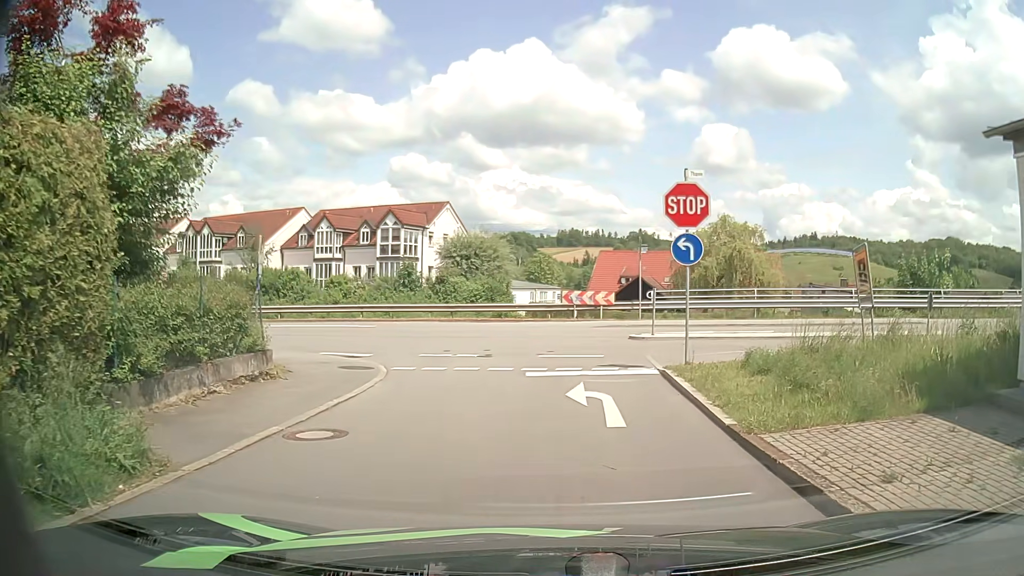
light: Day
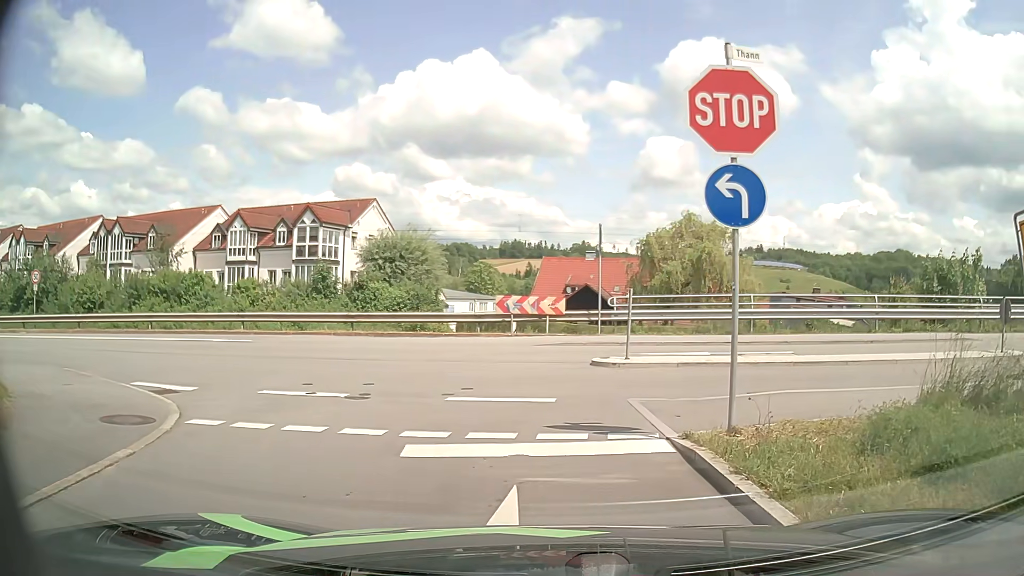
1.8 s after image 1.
(+0.2, +6.5) m; +4°
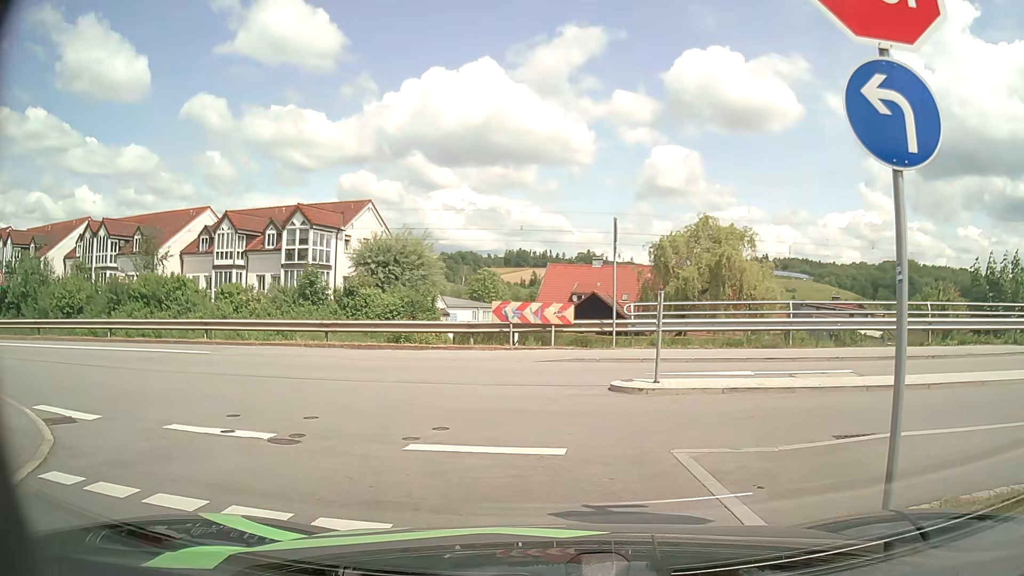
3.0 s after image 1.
(0.0, +2.9) m; 0°
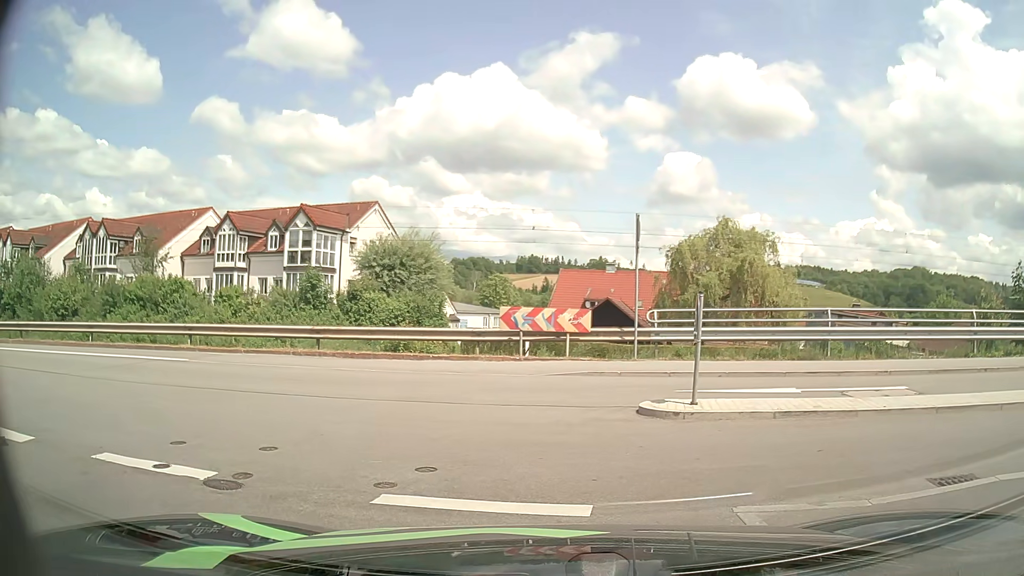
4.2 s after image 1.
(0.0, +1.6) m; -2°
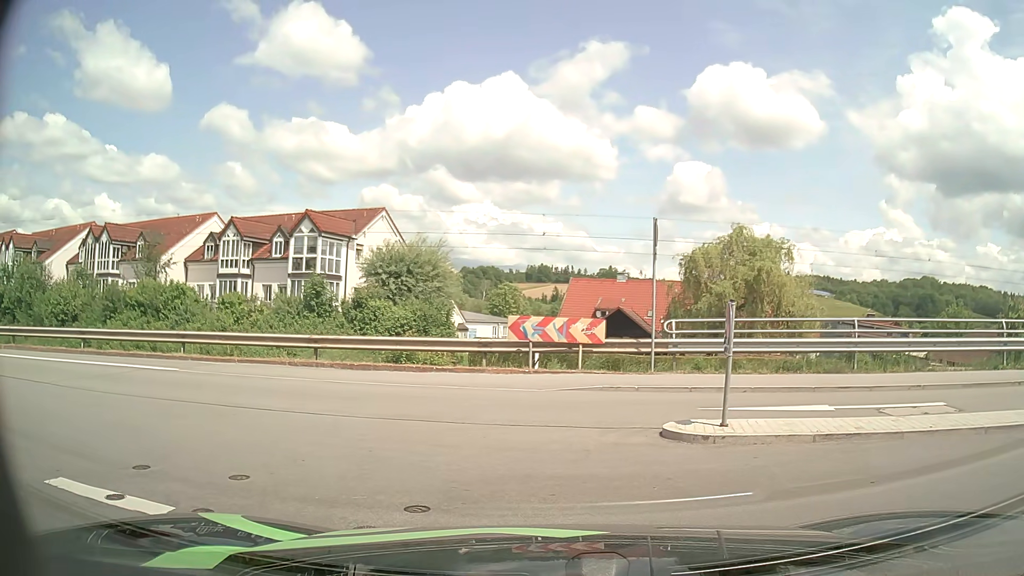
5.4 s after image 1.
(0.0, +0.9) m; 0°
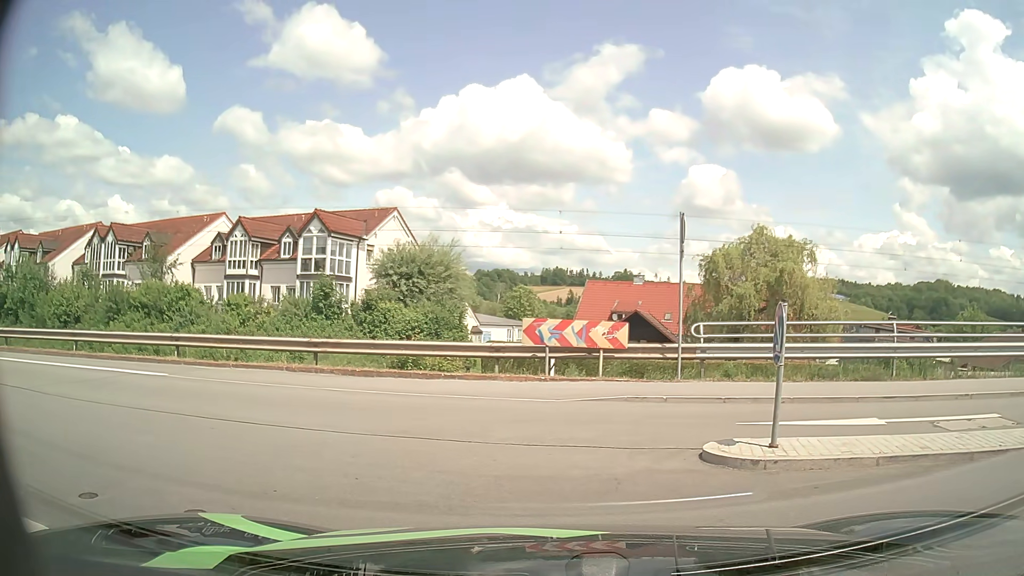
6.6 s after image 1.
(0.0, +1.1) m; 0°
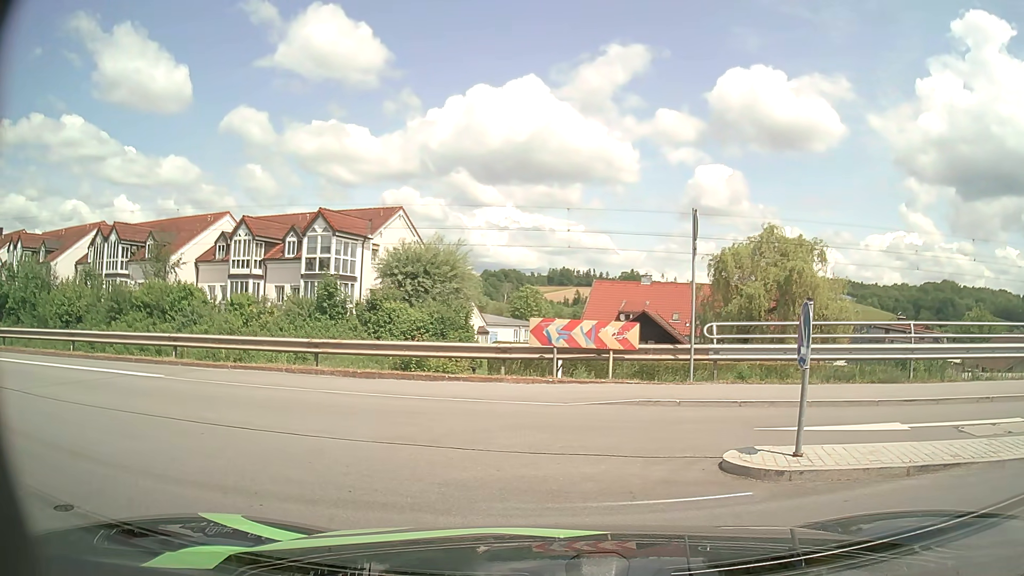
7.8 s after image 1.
(0.0, +0.4) m; 0°
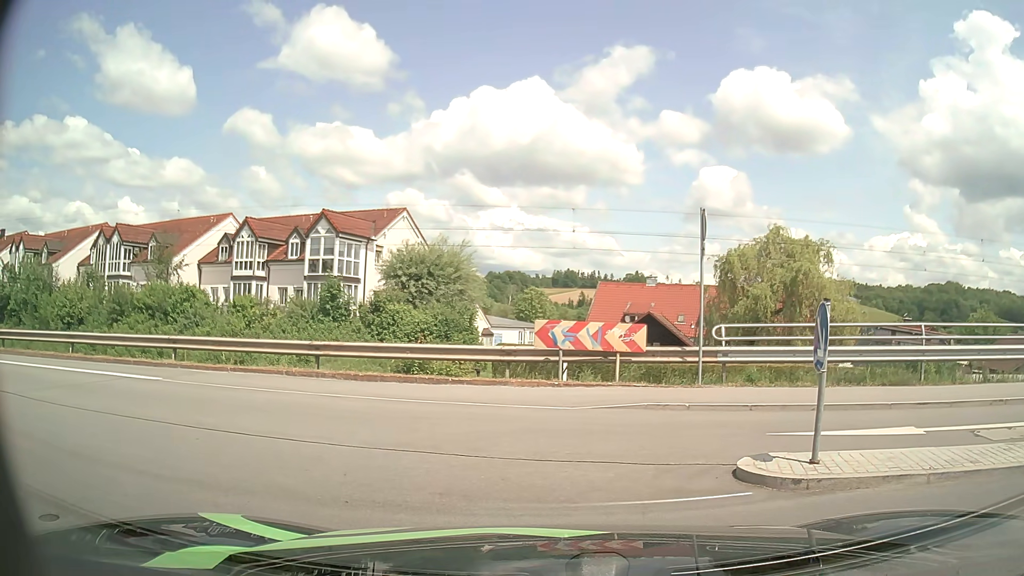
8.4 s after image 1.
(0.0, +0.3) m; 0°
(-4, +9) (-13, +13) (-23, +14) (-33, +15) (-43, +15) (-53, +16) (-63, +16) (-73, +17) (-83, +17) (-93, +17) m
